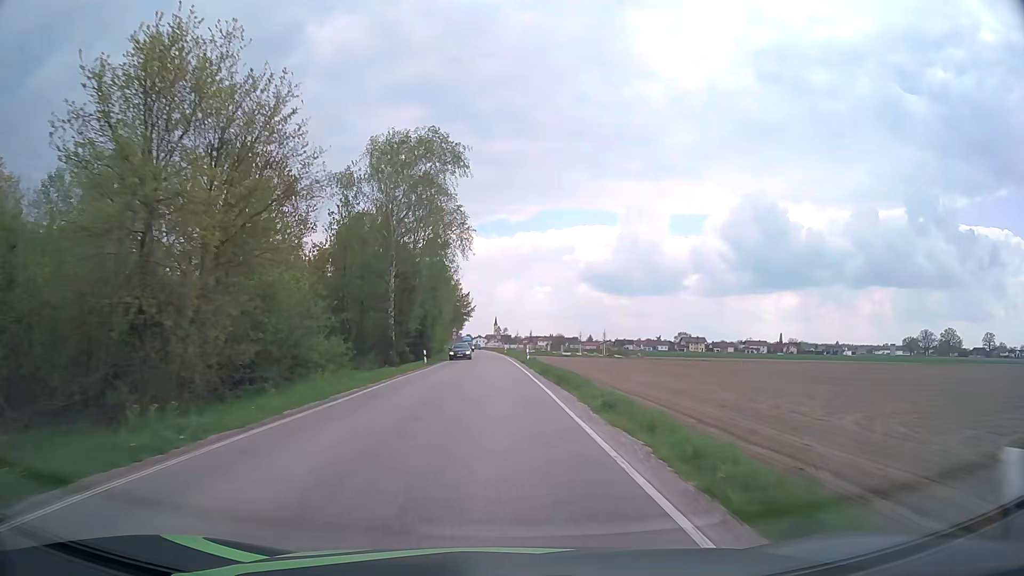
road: secondary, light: Day
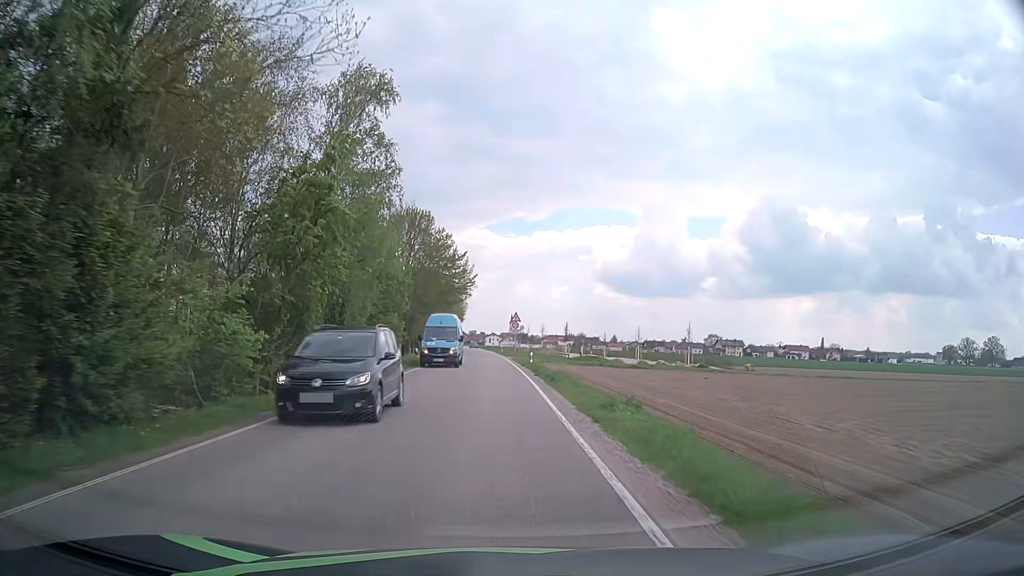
(-0.7, +51.3) m; -1°
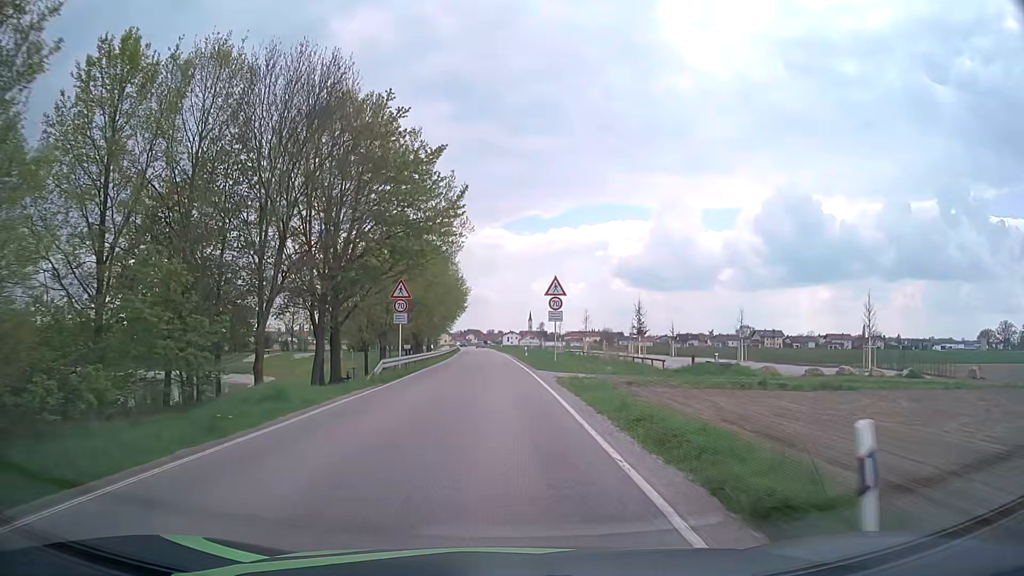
(-0.6, +38.0) m; -2°
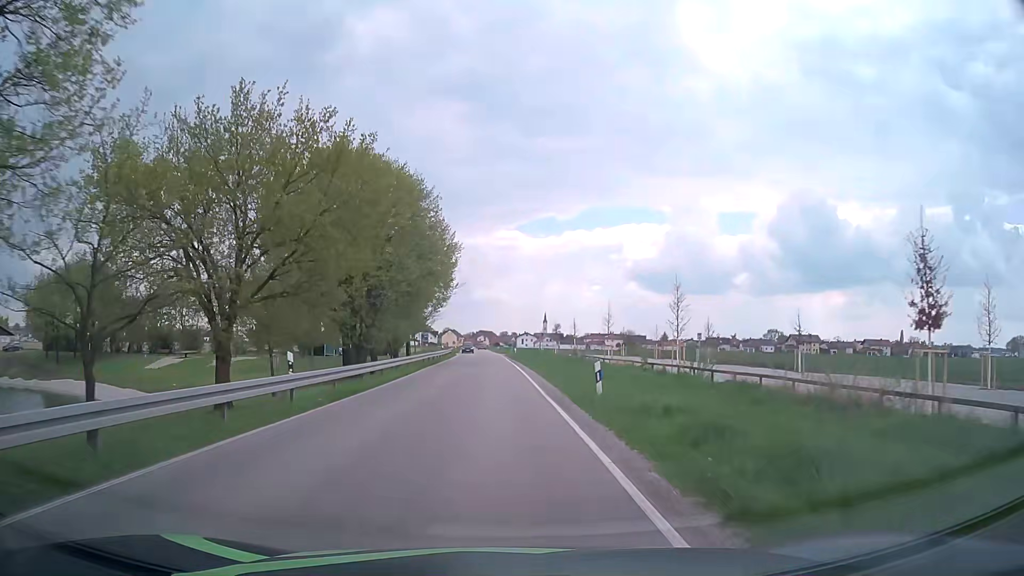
(-0.2, +34.7) m; -1°
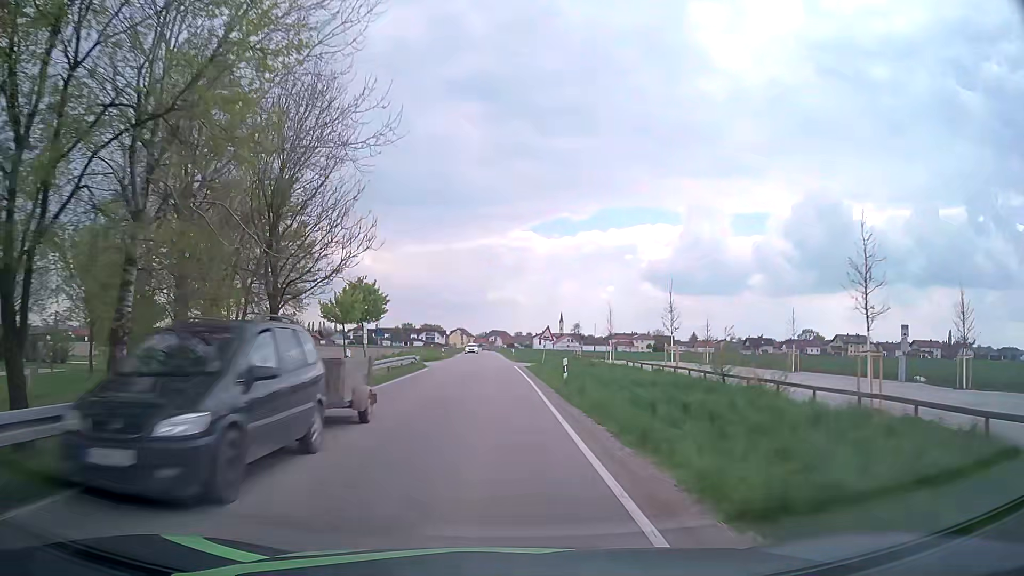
(-0.4, +42.2) m; -1°
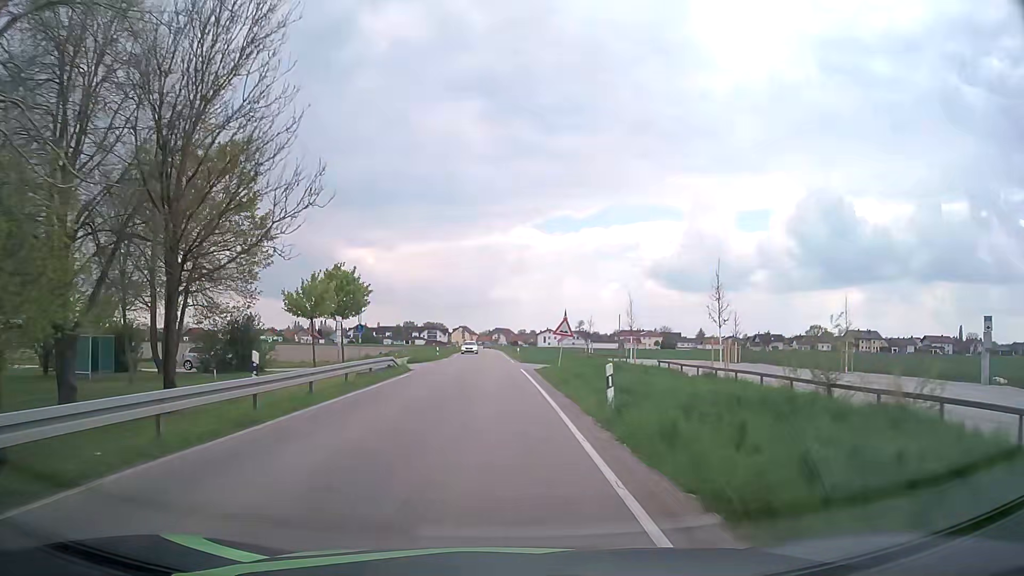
(-0.1, +8.4) m; 0°
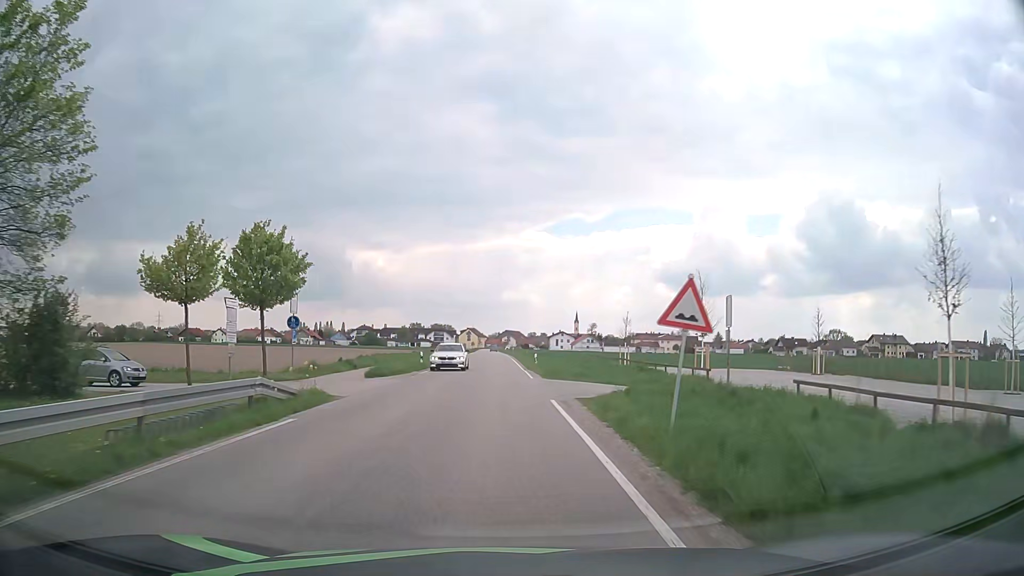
(-0.3, +16.8) m; -1°
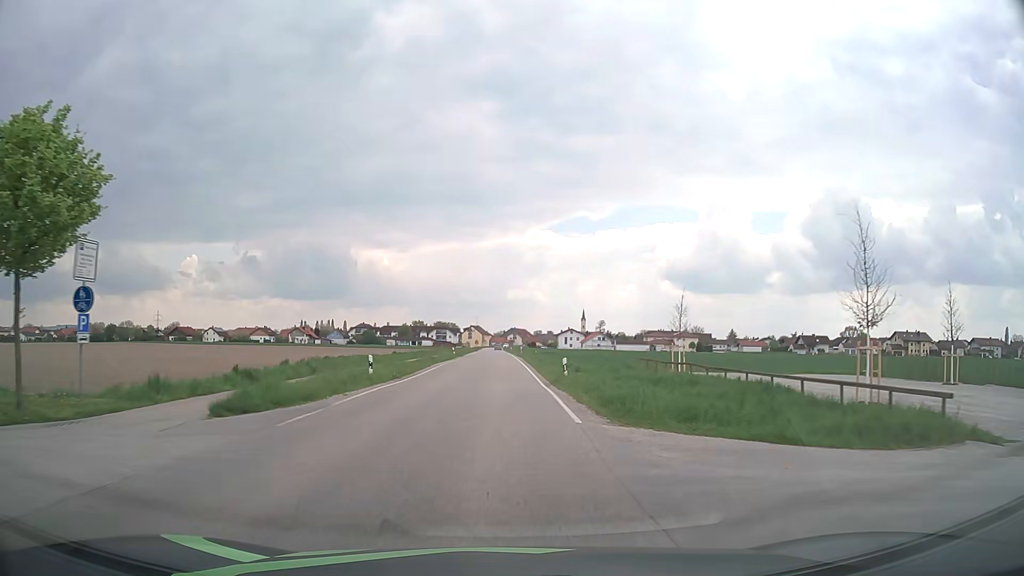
(-0.1, +16.8) m; 0°
